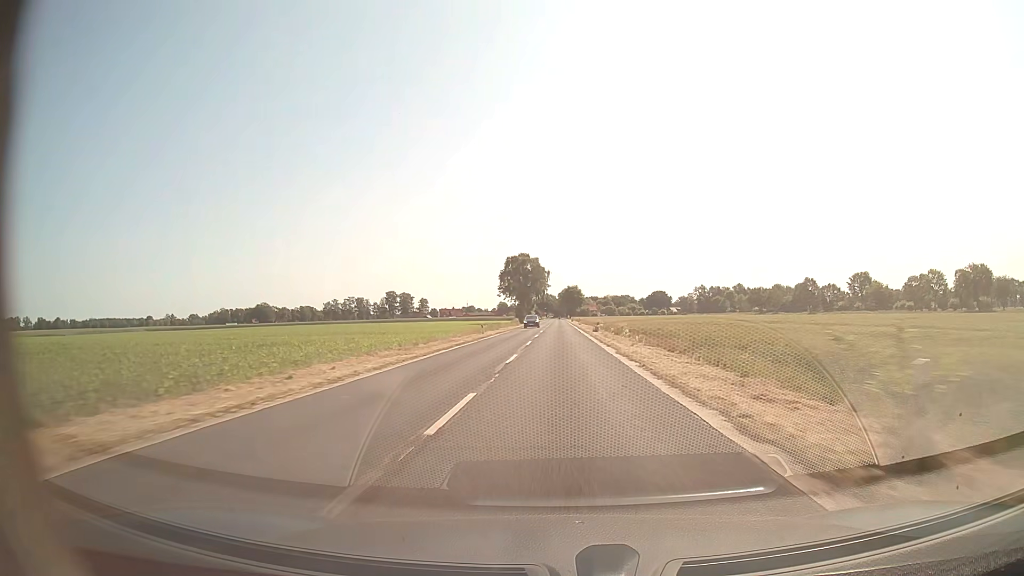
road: secondary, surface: asphalt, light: Day
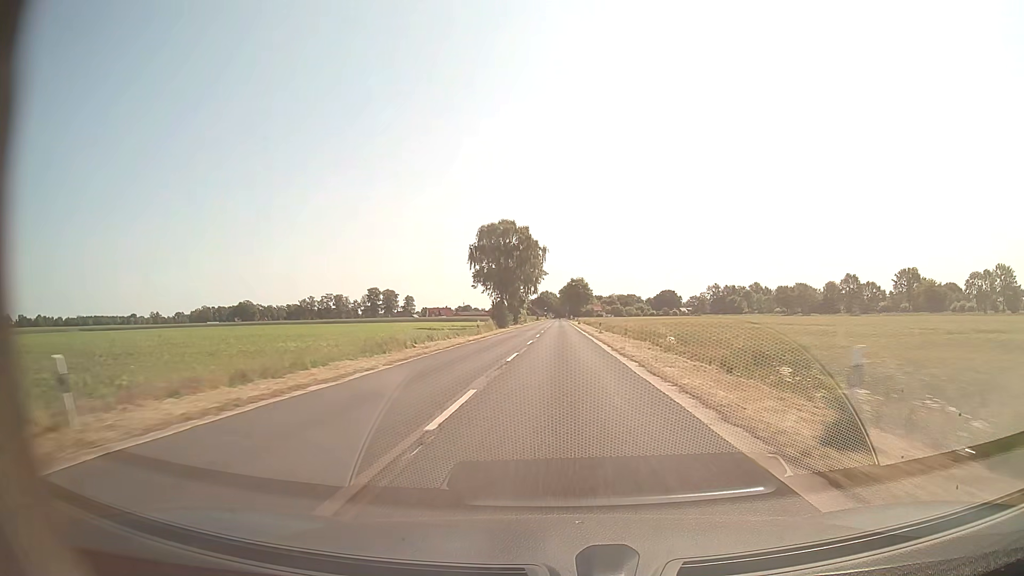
(0.0, +47.7) m; 0°
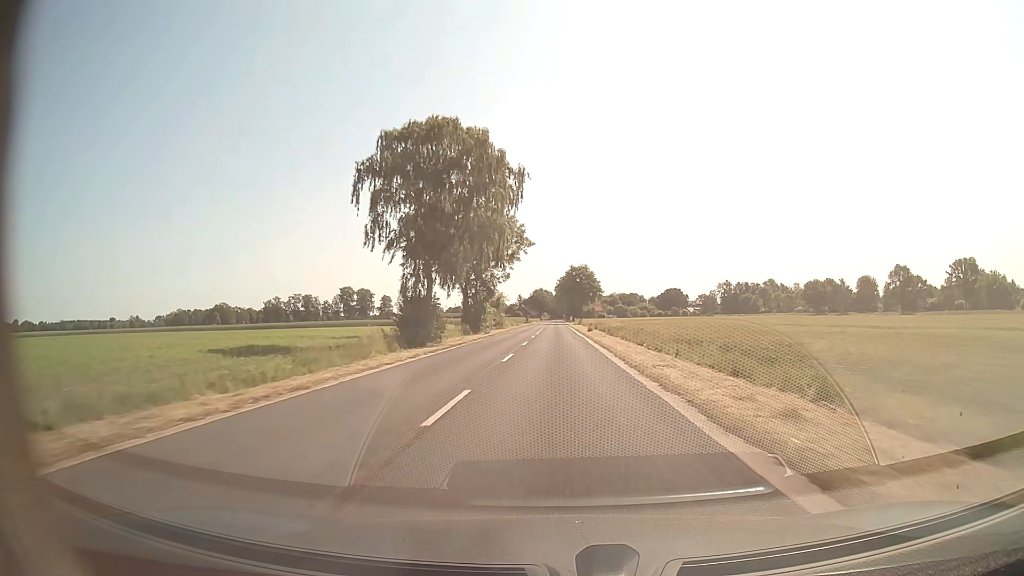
(+0.1, +47.8) m; 0°
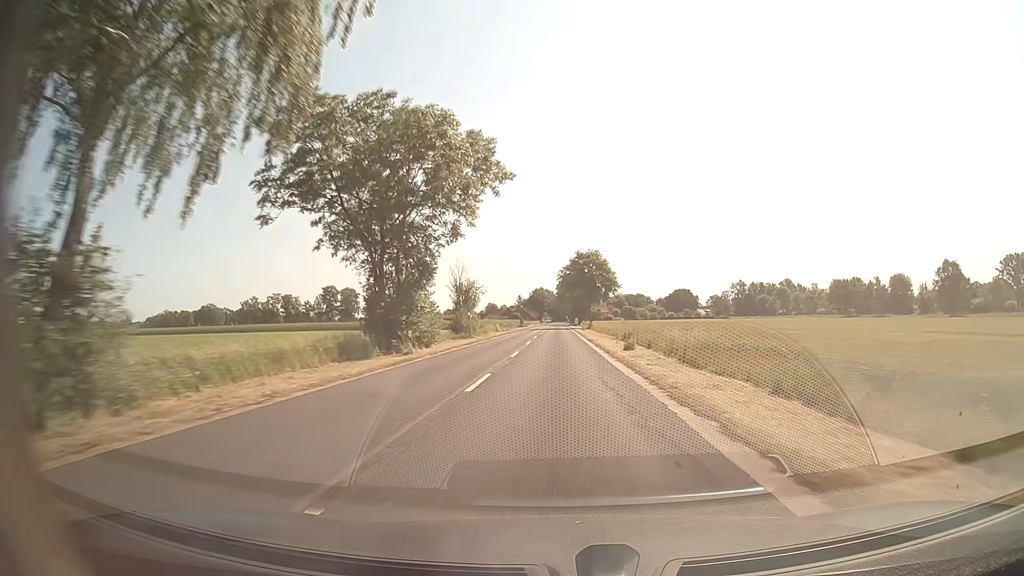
(0.0, +31.9) m; 0°
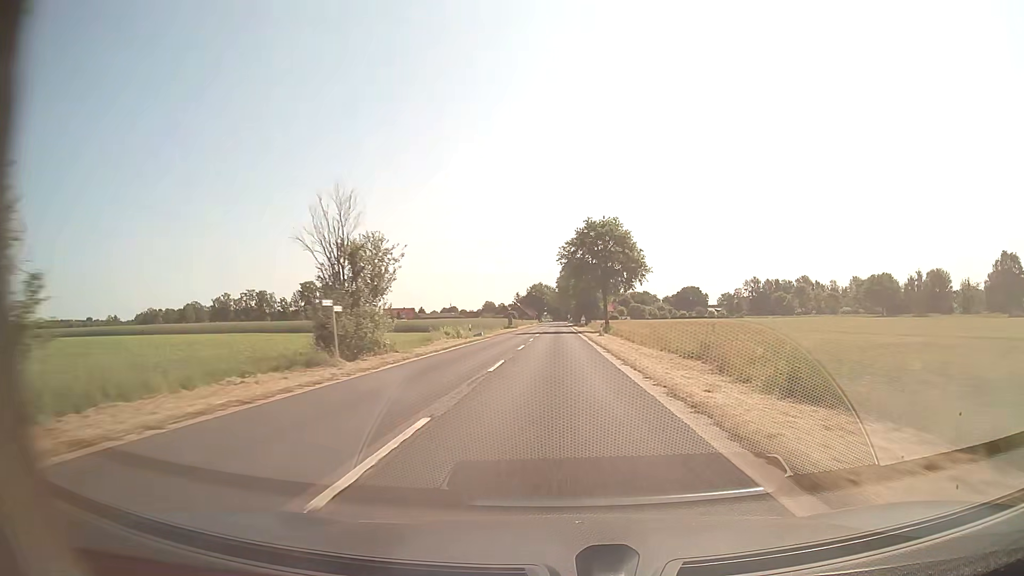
(0.0, +31.9) m; 0°
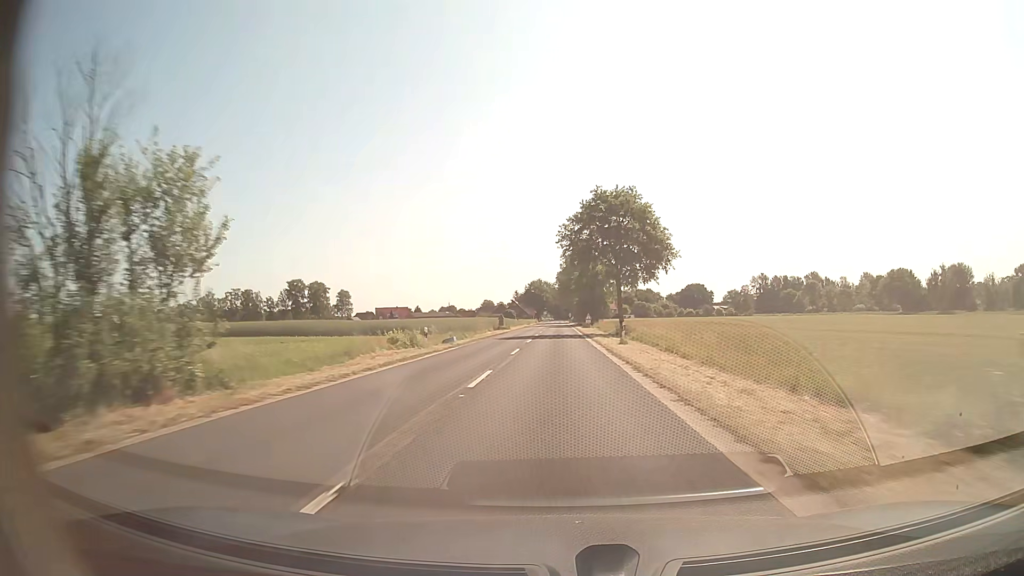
(0.0, +15.9) m; 0°
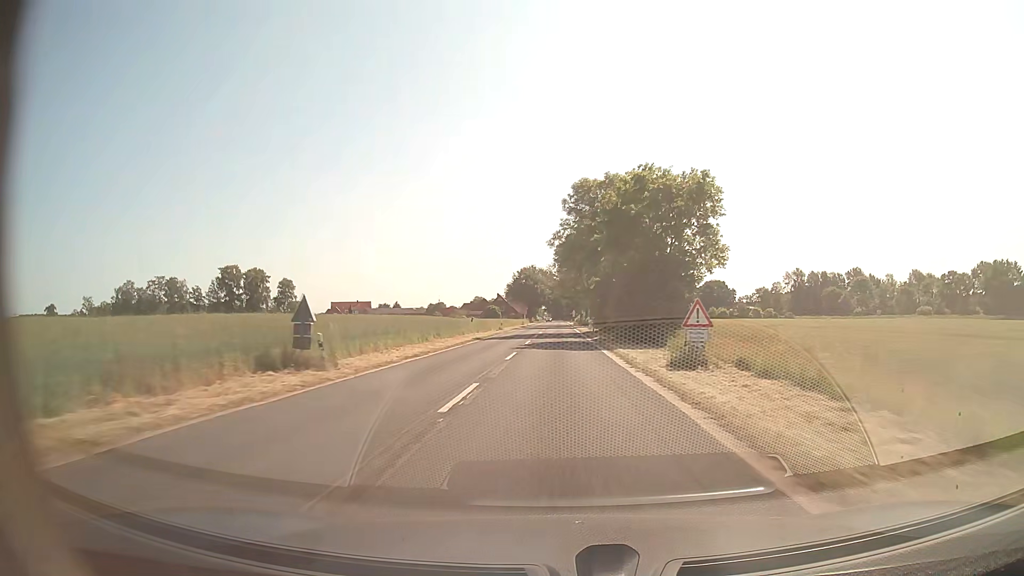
(-0.1, +63.6) m; 0°
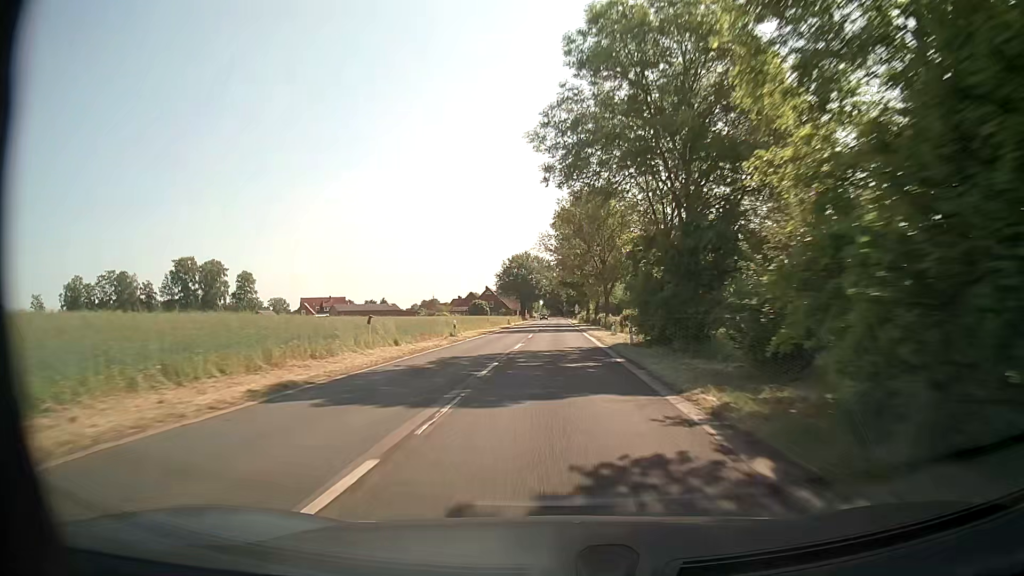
(0.0, +31.3) m; 0°
(0, +10) (0, +20) (0, +30) (0, +40) (0, +50) (0, +60) (0, +70) (0, +80) (0, +90) (0, +100) m
